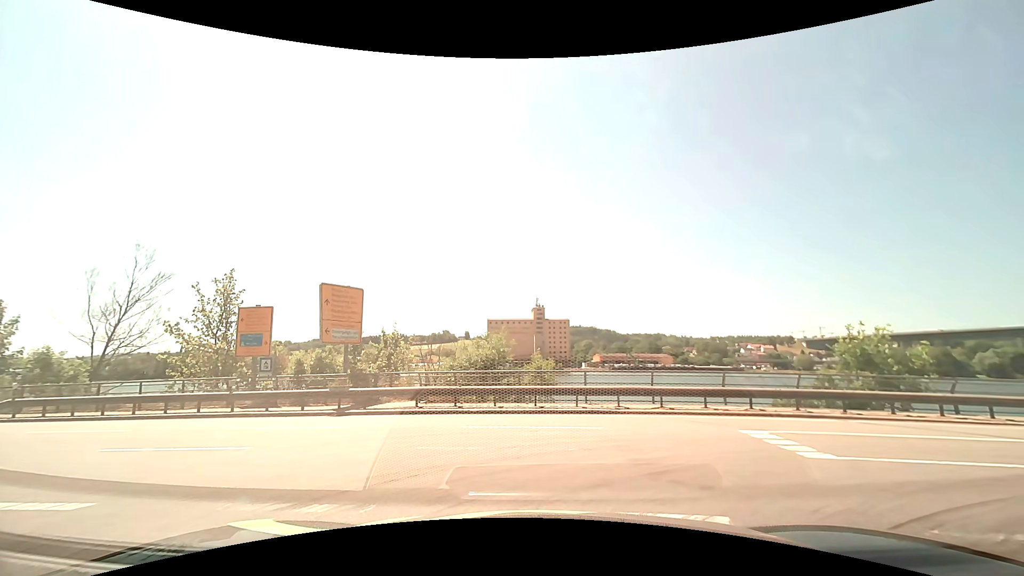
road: tertiary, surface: asphalt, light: Day
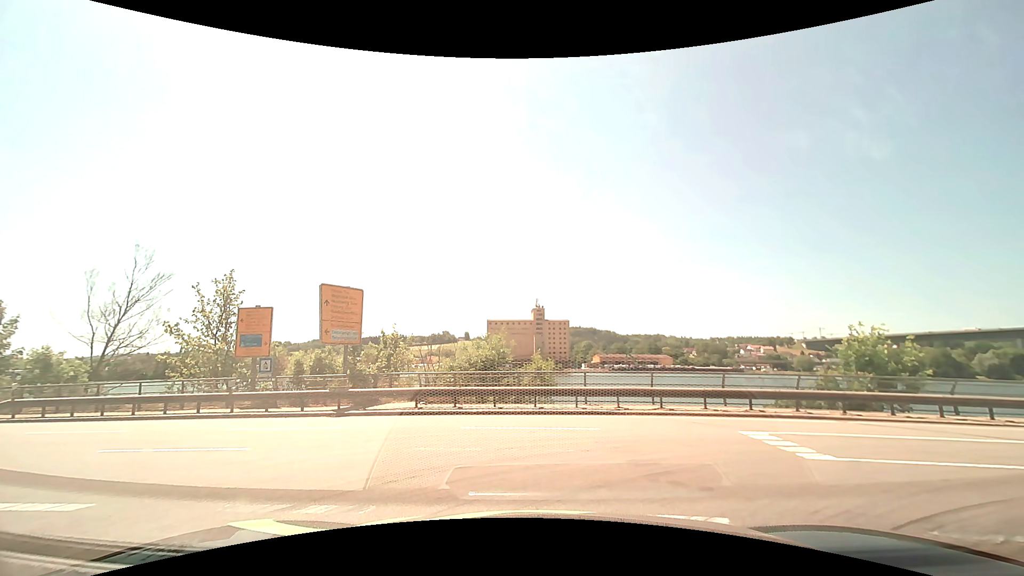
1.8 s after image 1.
(0.0, +0.1) m; 0°
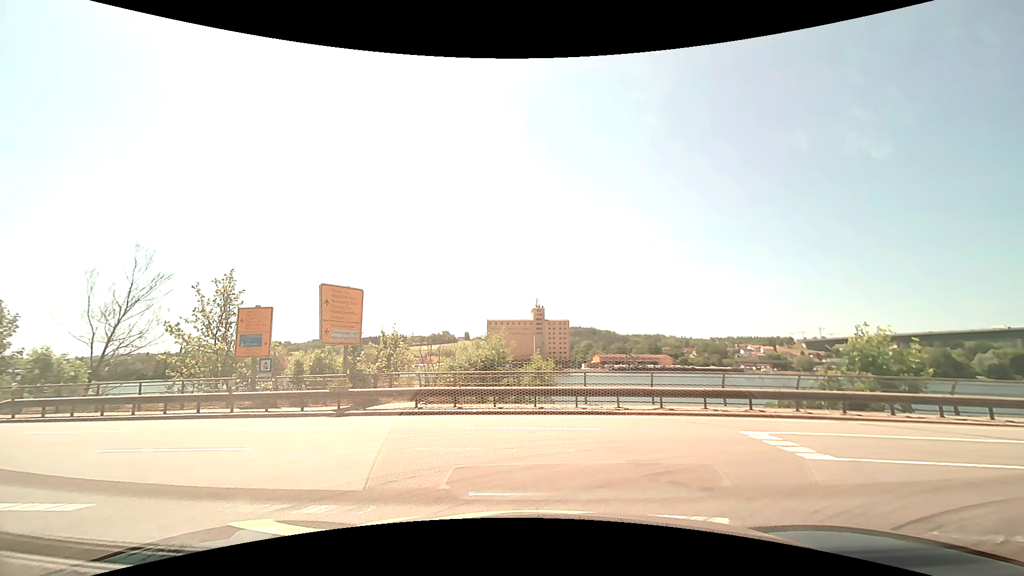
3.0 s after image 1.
(0.0, 0.0) m; 0°
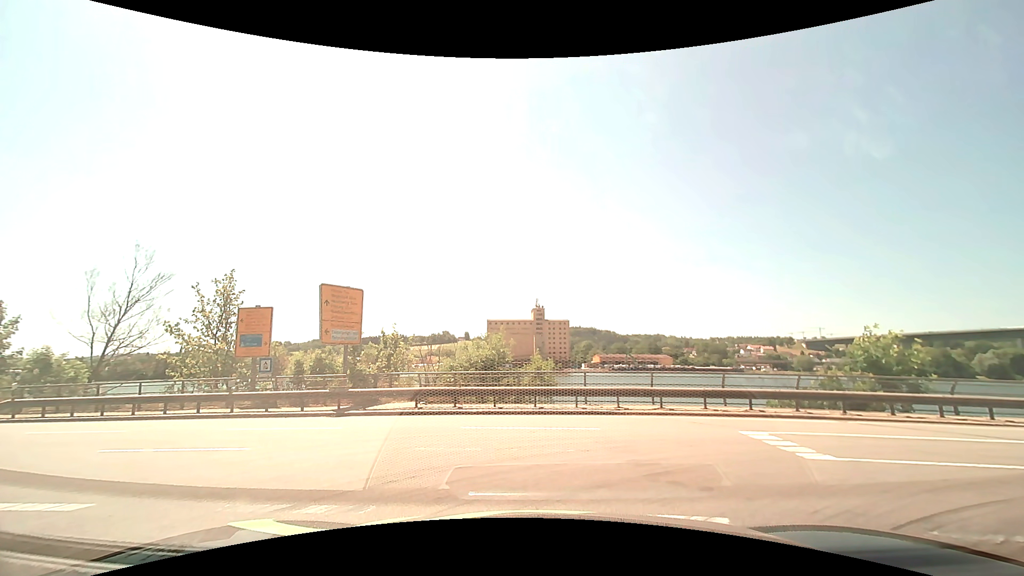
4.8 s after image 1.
(0.0, 0.0) m; 0°
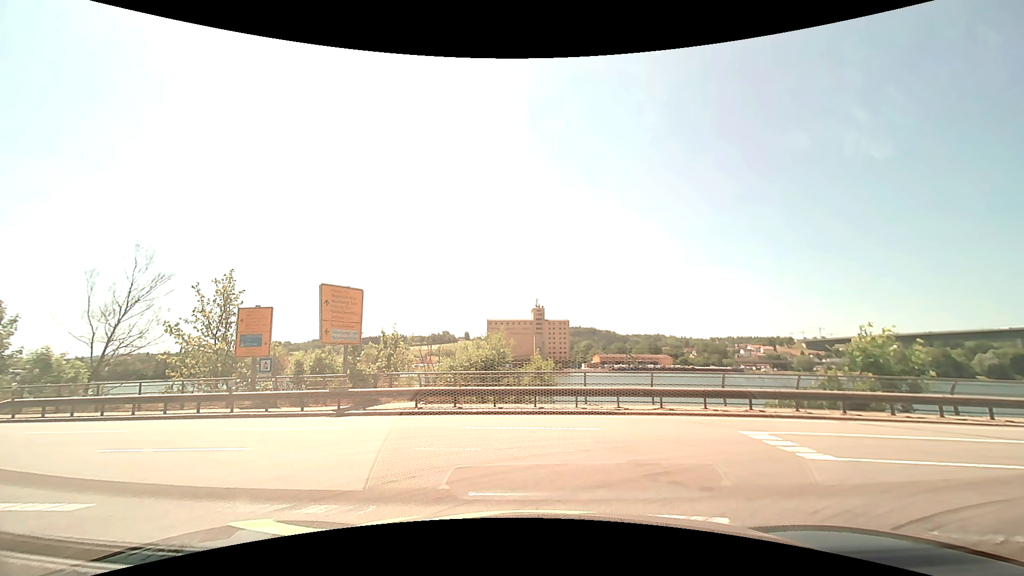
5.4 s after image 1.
(0.0, 0.0) m; 0°
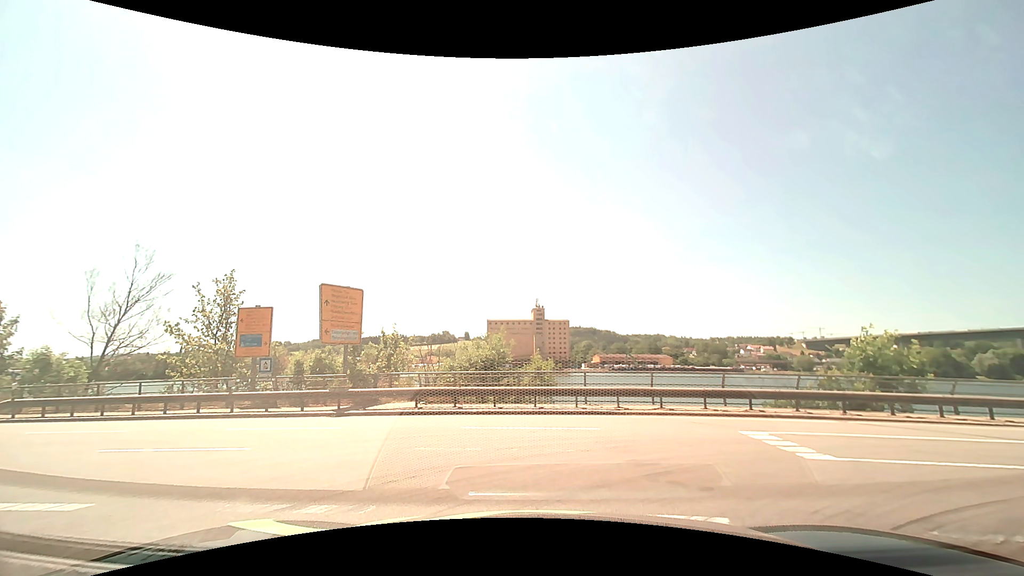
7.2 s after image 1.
(0.0, 0.0) m; 0°
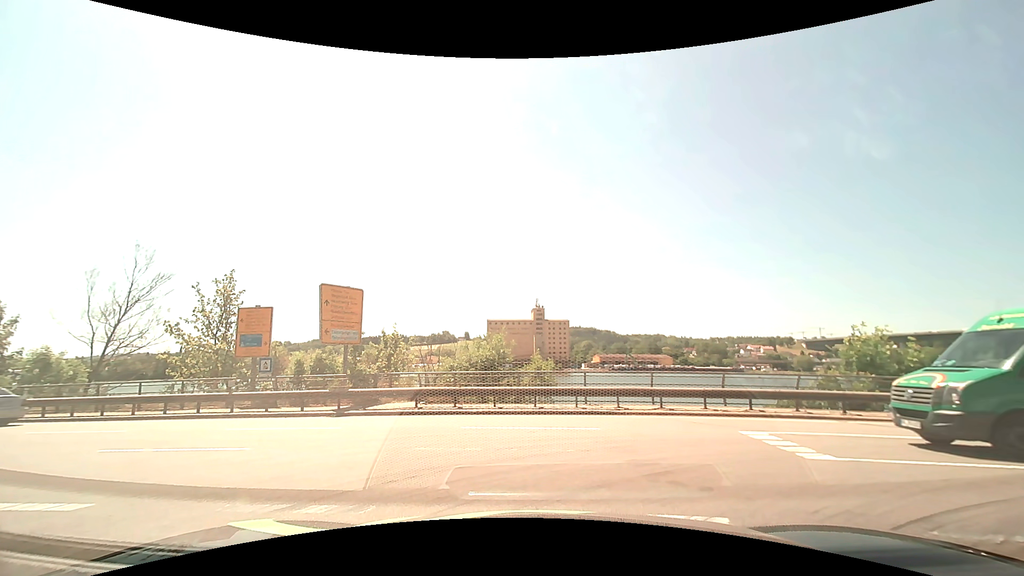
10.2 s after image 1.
(0.0, 0.0) m; 0°
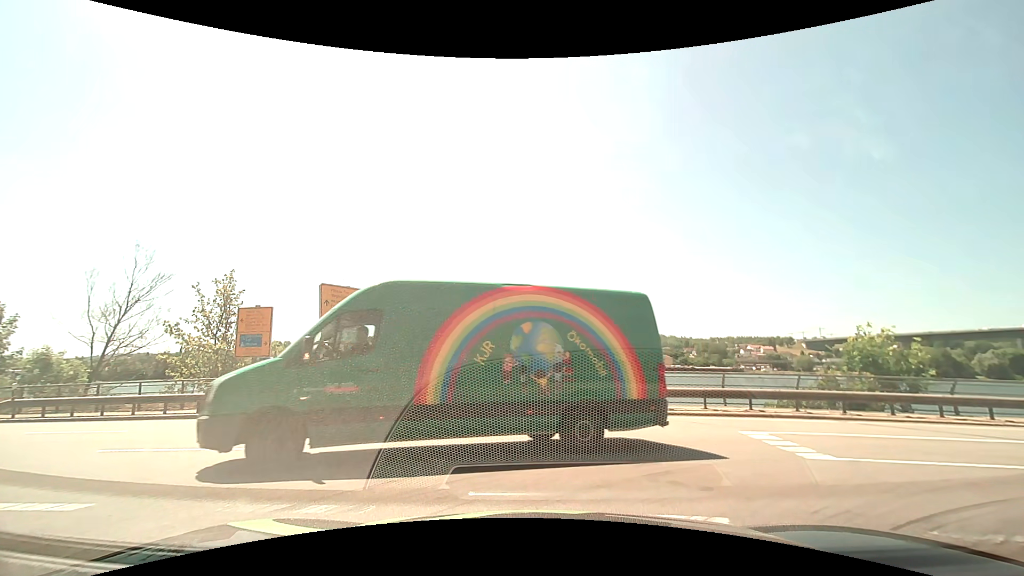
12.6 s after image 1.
(0.0, 0.0) m; 0°
